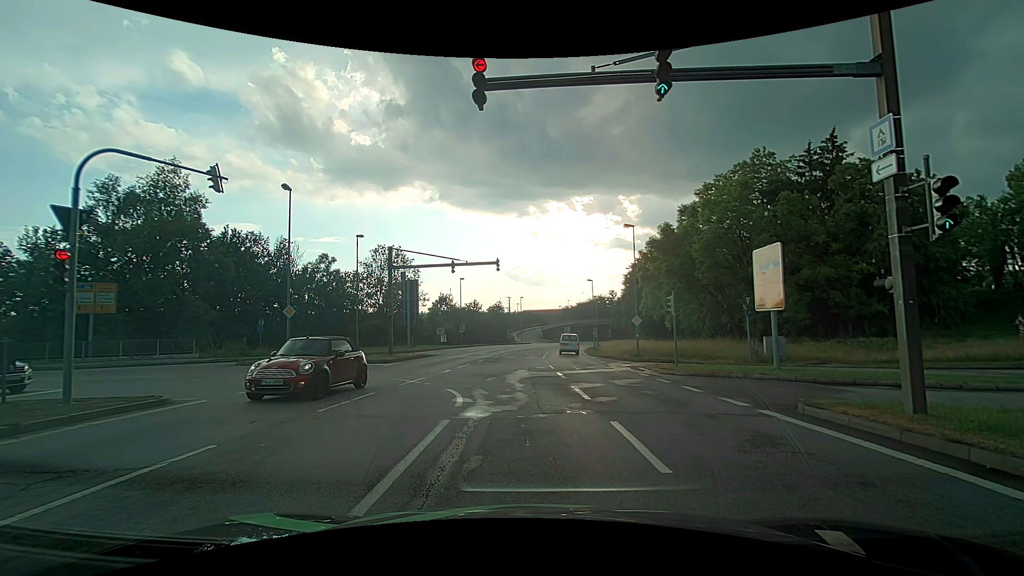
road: primary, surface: asphalt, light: Day
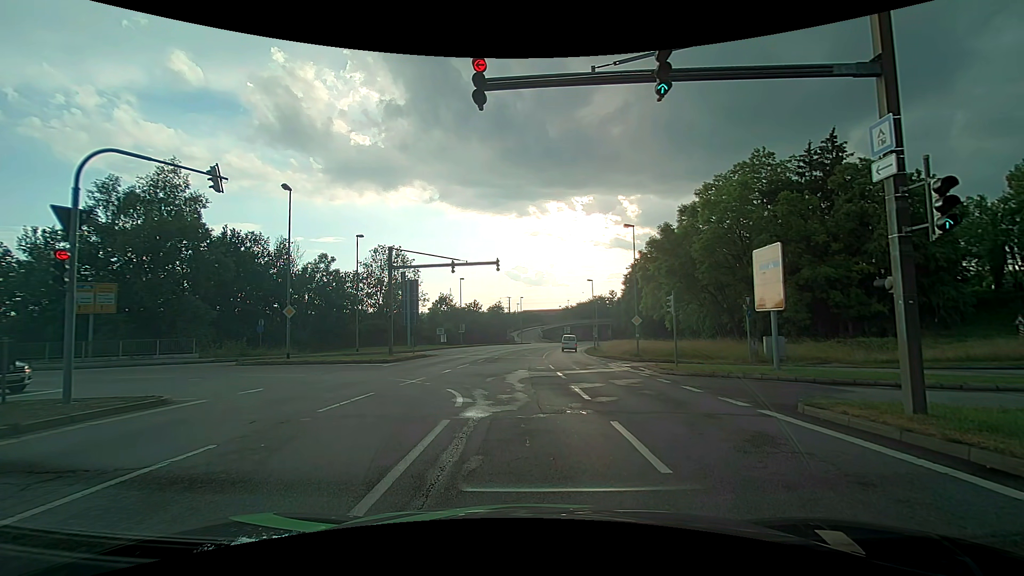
(0.0, 0.0) m; 0°
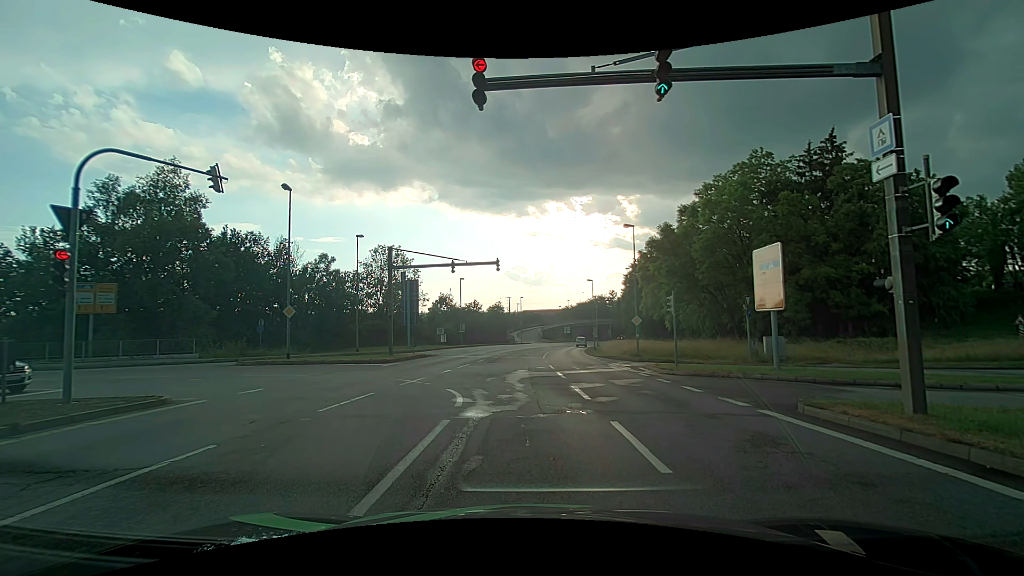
(0.0, 0.0) m; 0°
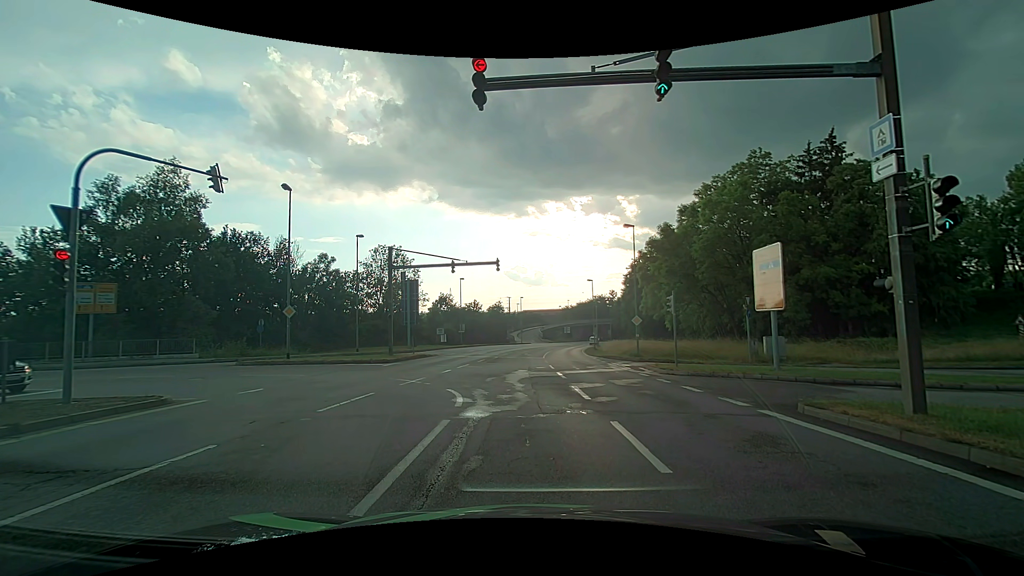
(0.0, 0.0) m; 0°
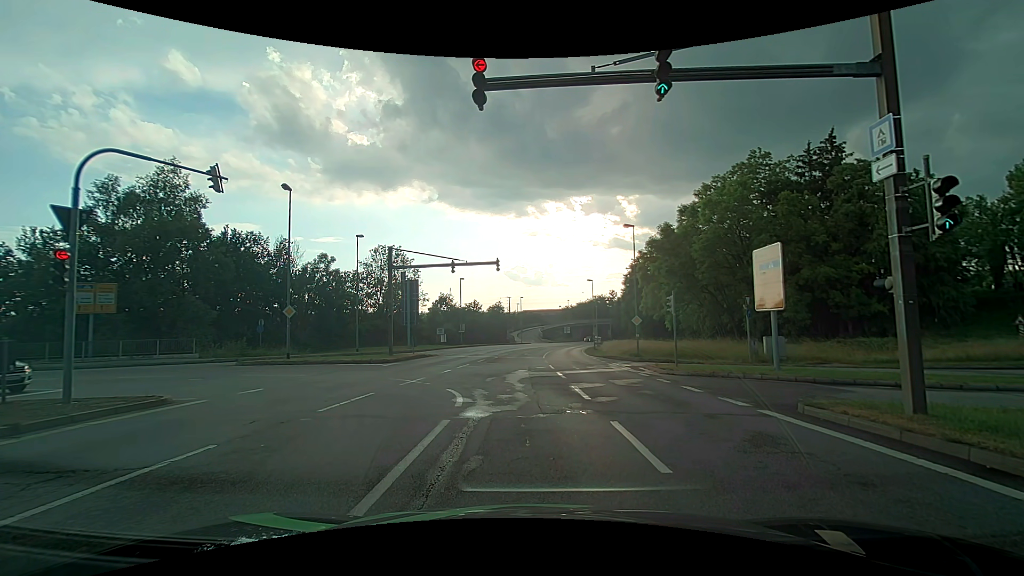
(0.0, 0.0) m; 0°
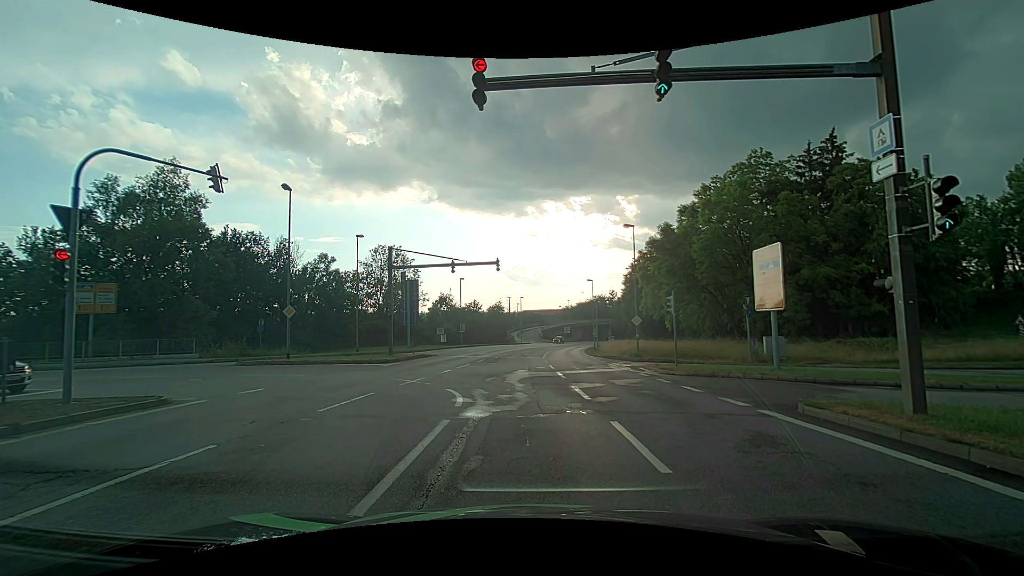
(0.0, 0.0) m; 0°
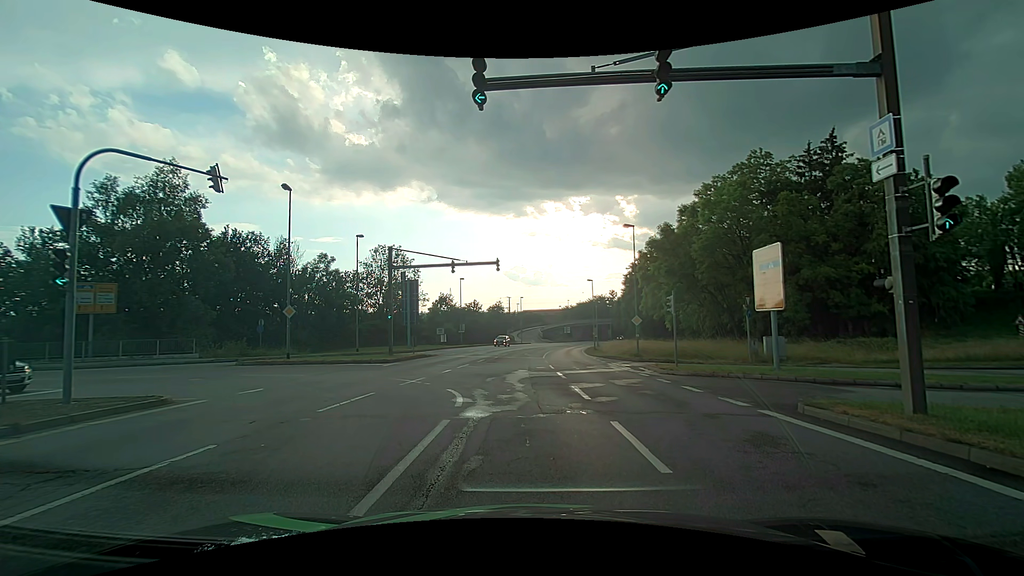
(0.0, 0.0) m; 0°
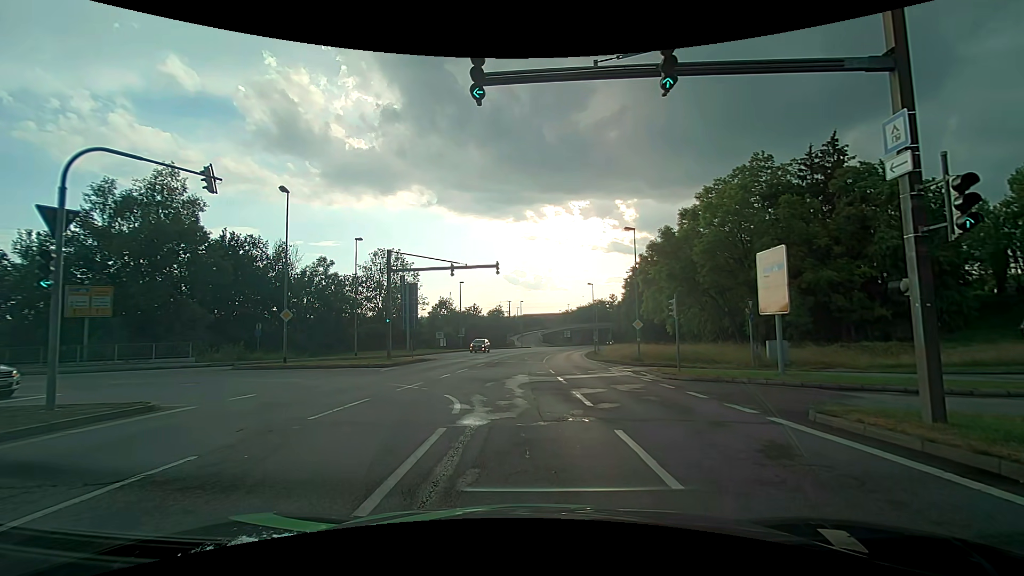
(0.0, +0.4) m; 0°
(0, +10) (-3, +19) (-12, +24) (-22, +25) (-32, +26) (-42, +27) (-52, +28) (-62, +30) (-72, +31) (-81, +33) m
